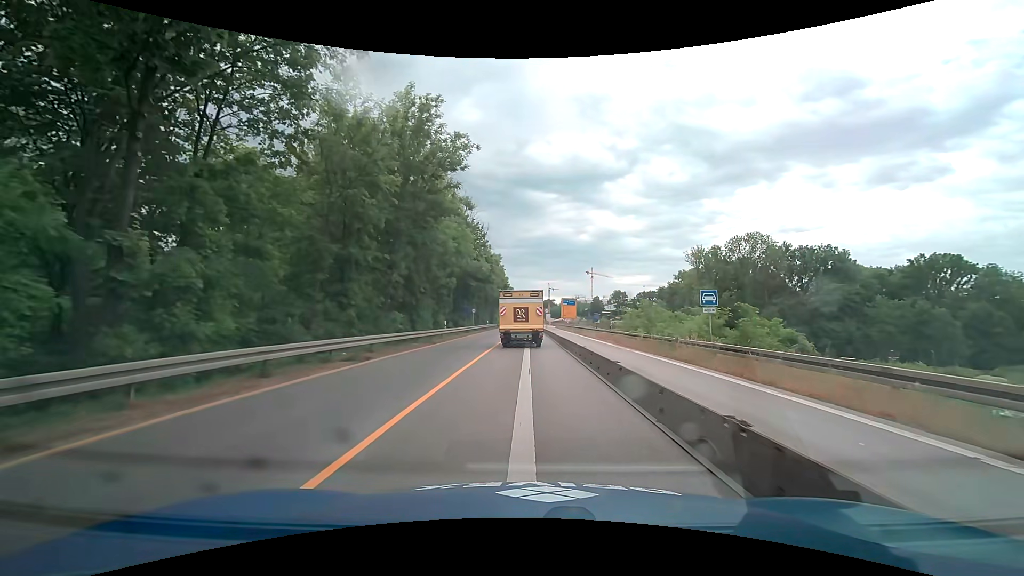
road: trunk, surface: asphalt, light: Day
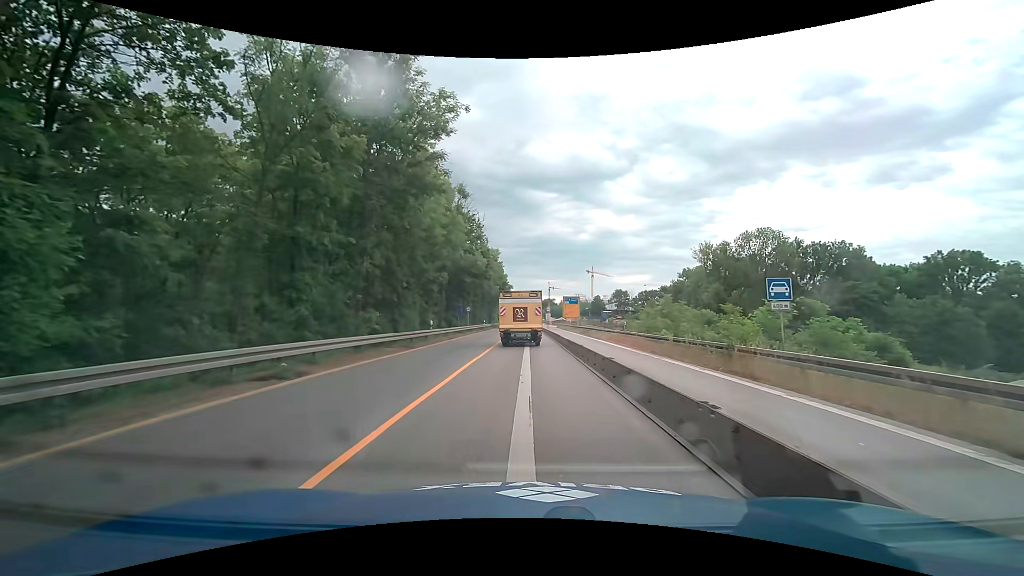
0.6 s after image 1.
(0.0, +5.3) m; 0°
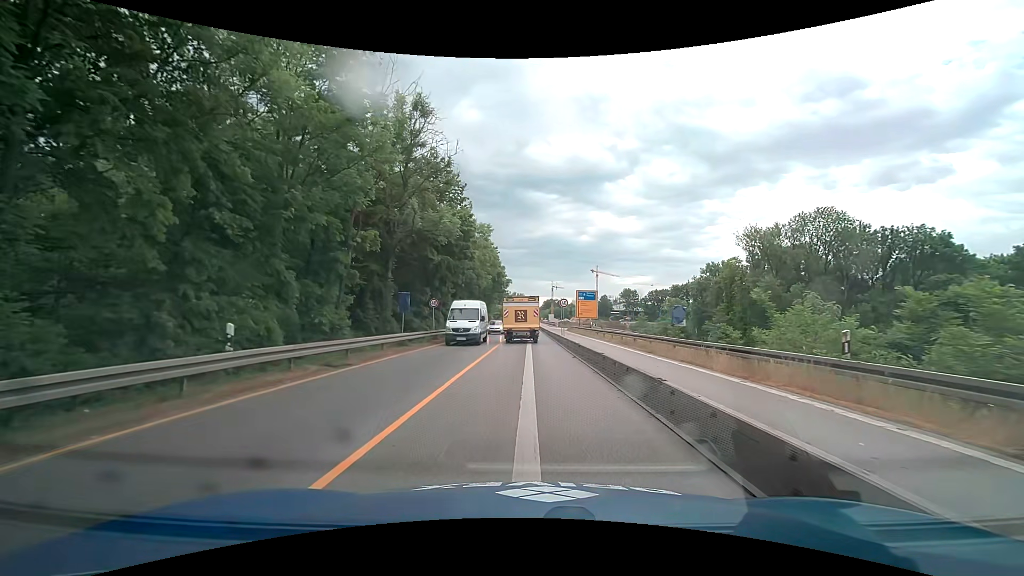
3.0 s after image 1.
(-0.1, +22.0) m; -1°
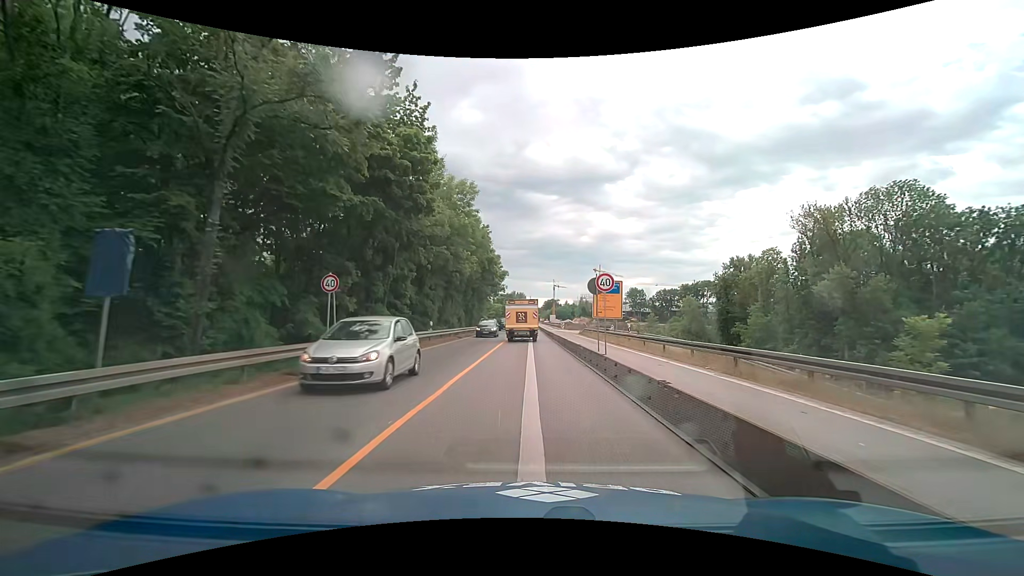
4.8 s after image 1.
(+0.2, +18.5) m; 0°
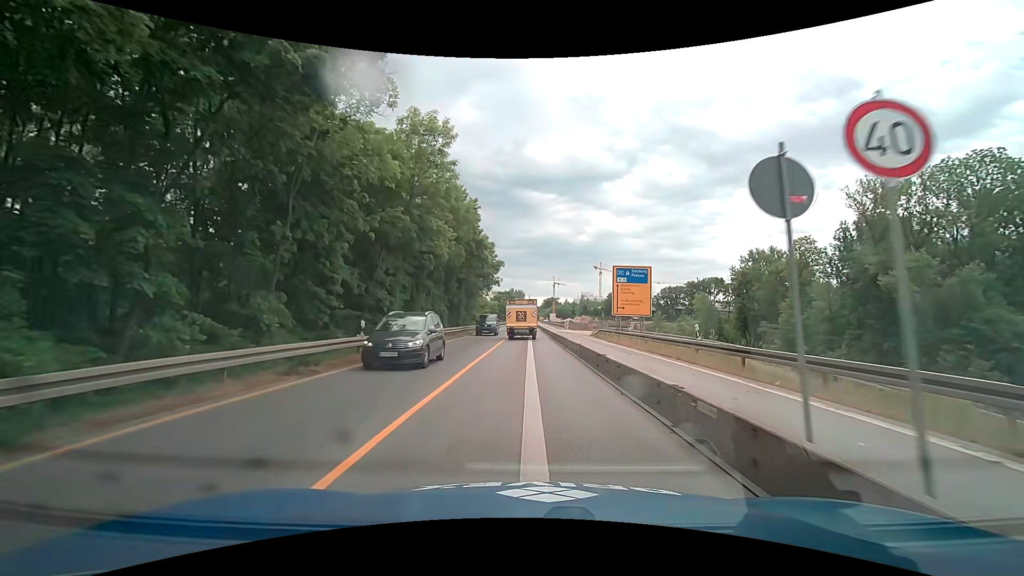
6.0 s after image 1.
(0.0, +12.7) m; +1°
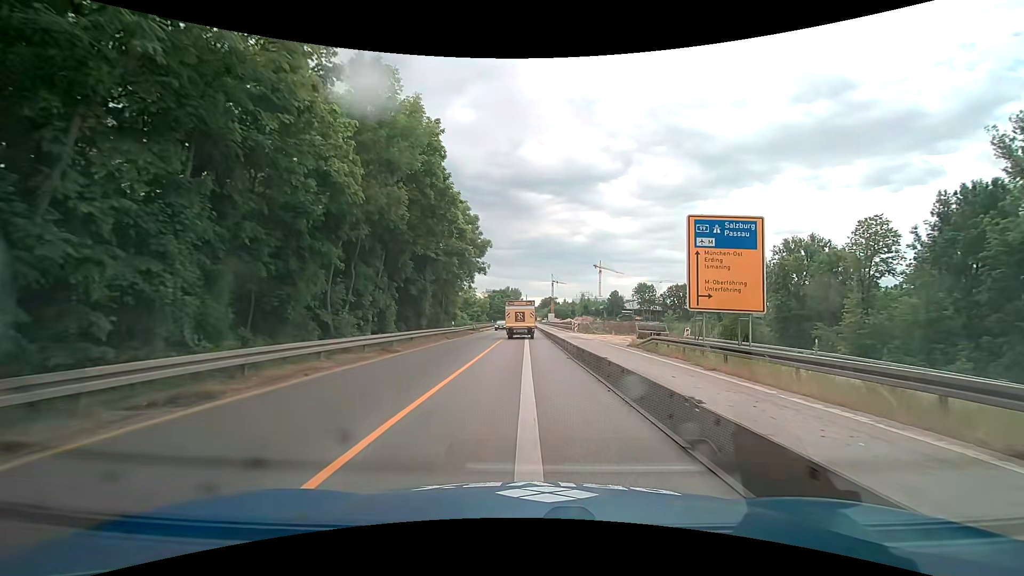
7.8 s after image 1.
(-0.1, +19.2) m; 0°
(0, +10) (0, +20) (0, +30) (0, +40) (0, +50) (-1, +60) (-1, +70) (-1, +80) (-1, +90) (-1, +100) m
